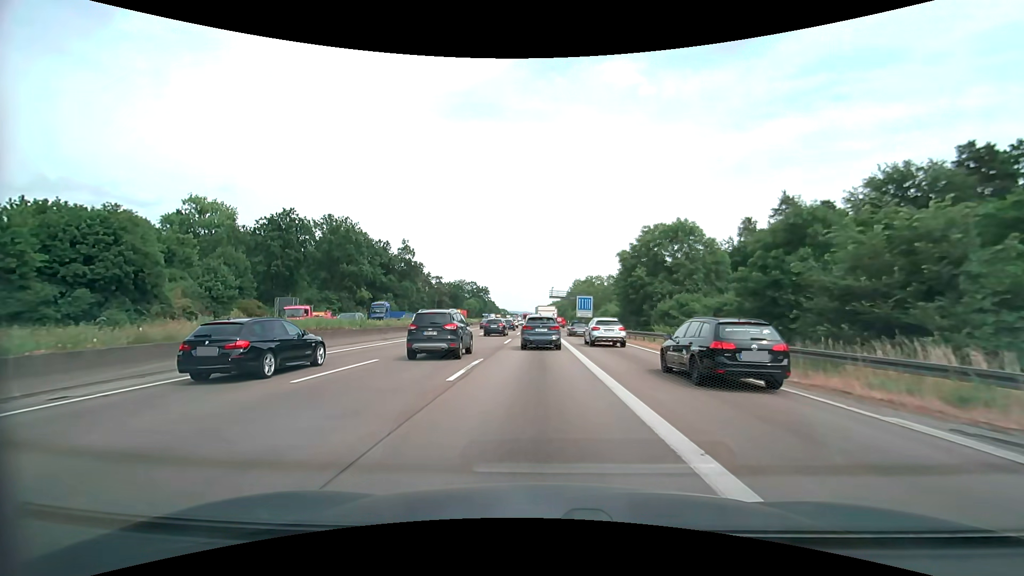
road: motorway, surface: asphalt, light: Day
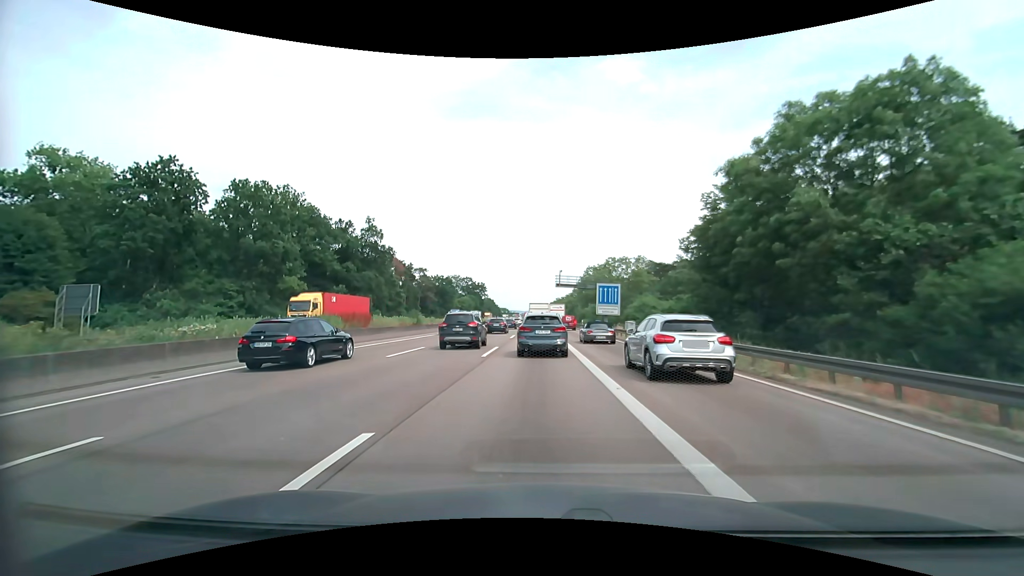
(-0.1, +28.6) m; 0°
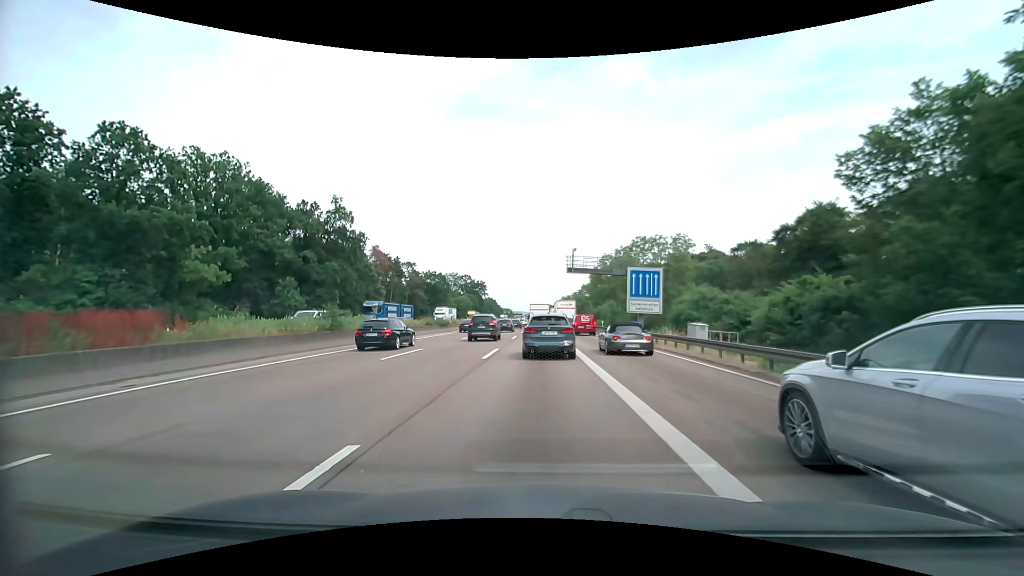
(-0.1, +18.7) m; -1°
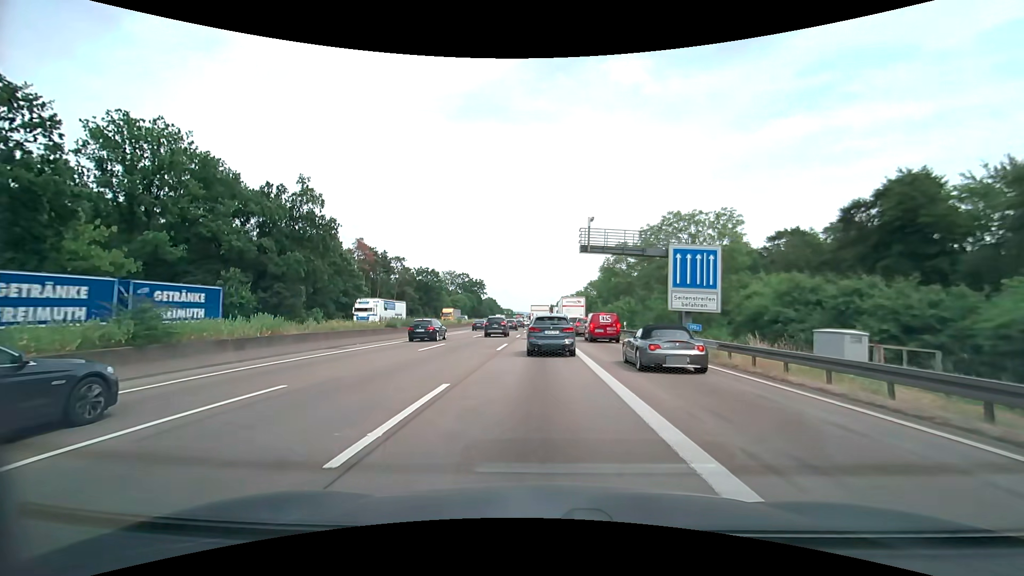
(+0.1, +12.7) m; 0°
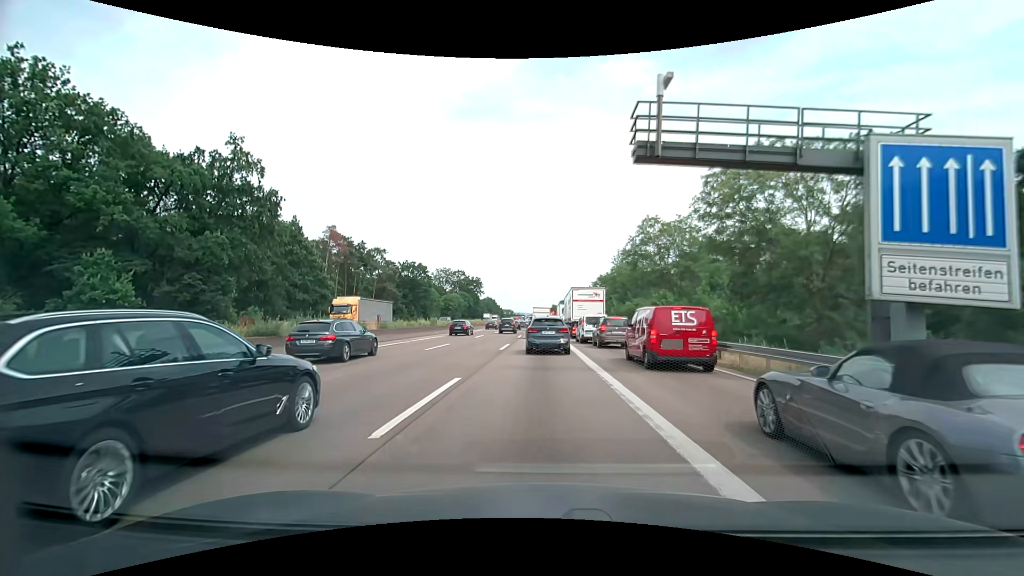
(0.0, +16.9) m; -1°
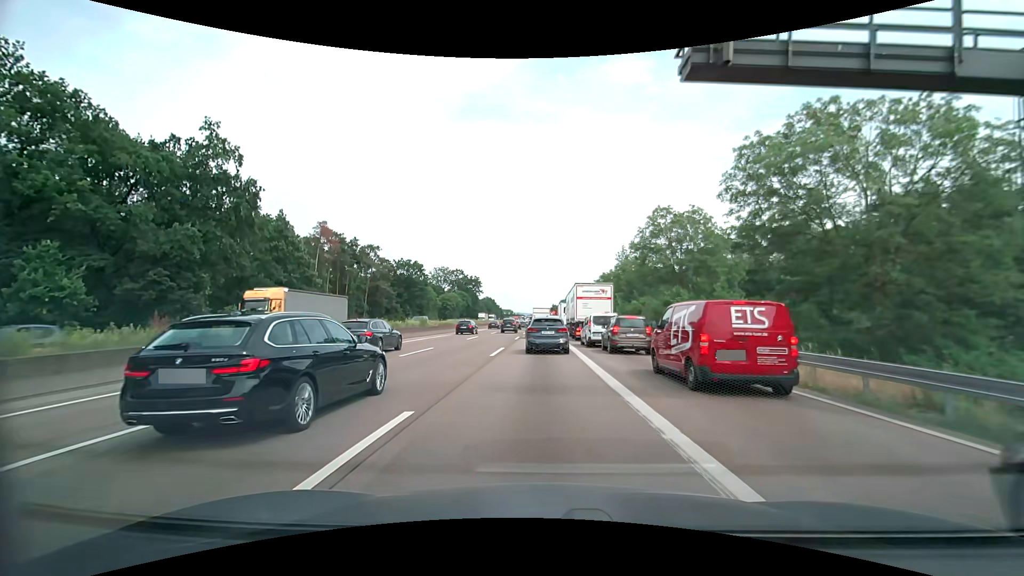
(0.0, +4.4) m; 0°
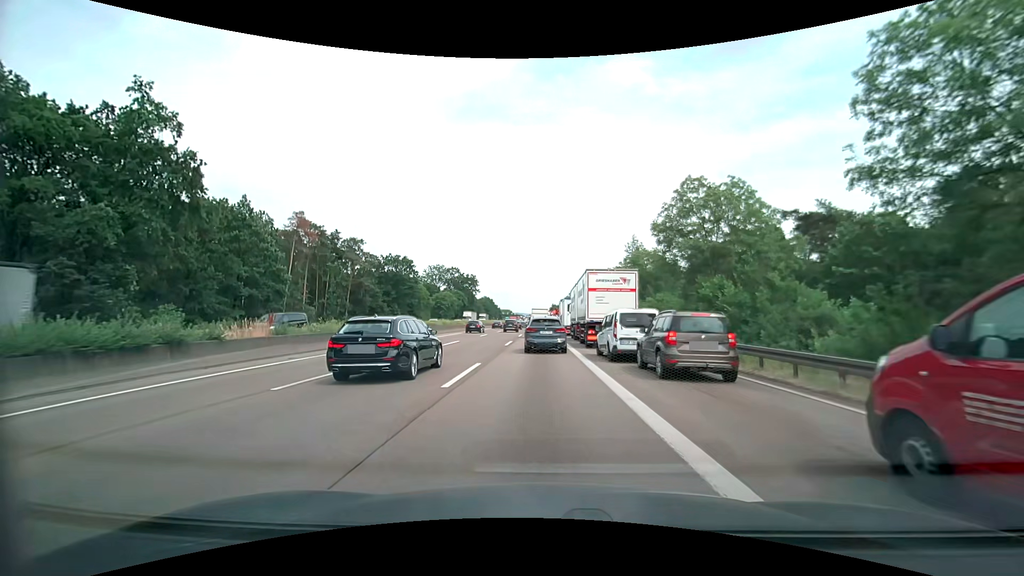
(0.0, +9.4) m; 0°
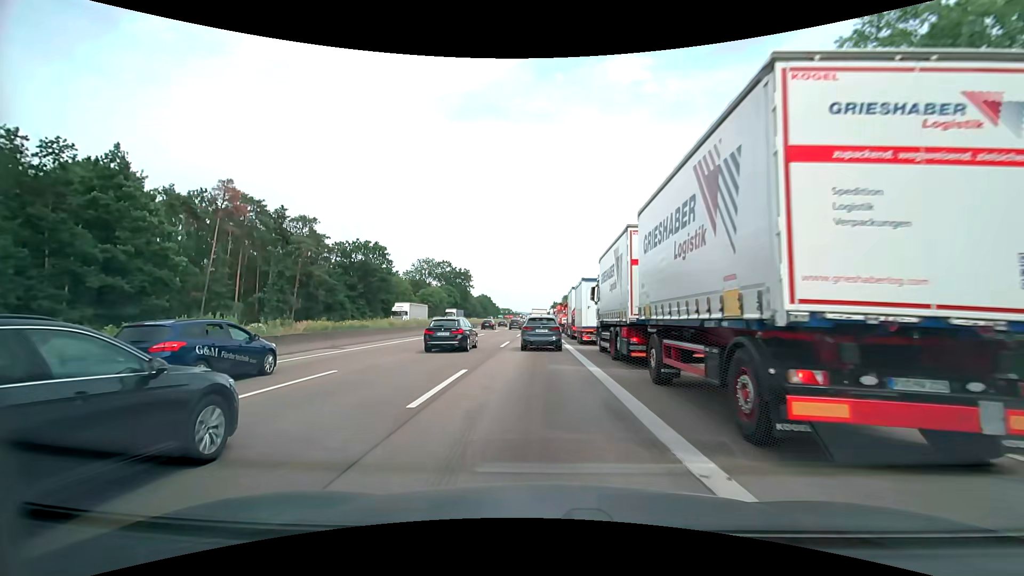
(+0.2, +20.7) m; +1°
(0, +10) (0, +20) (0, +30) (0, +40) (-1, +50) (-1, +60) (-1, +70) (-1, +80) (-1, +90) (-1, +100) m
